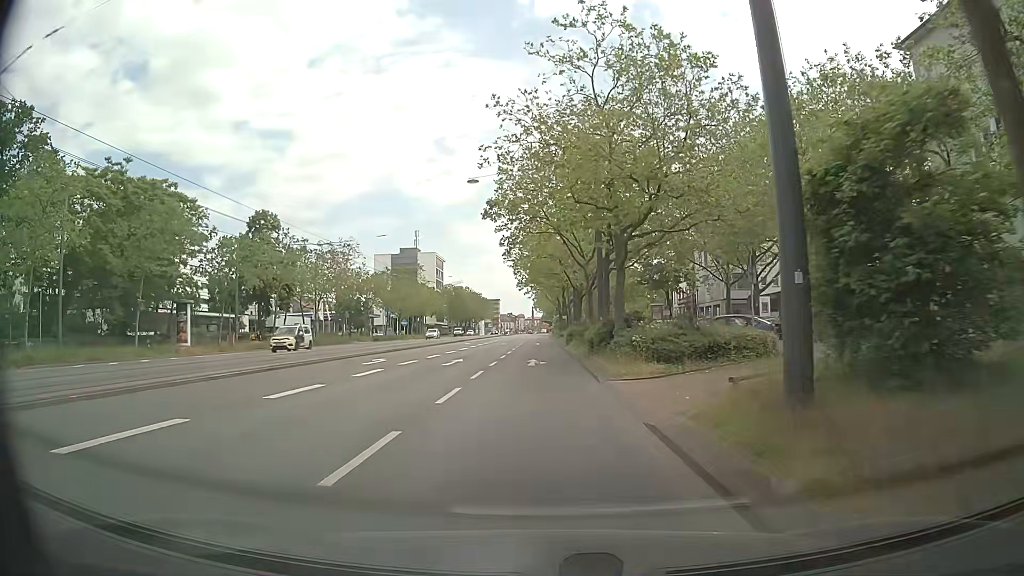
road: primary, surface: asphalt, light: Day
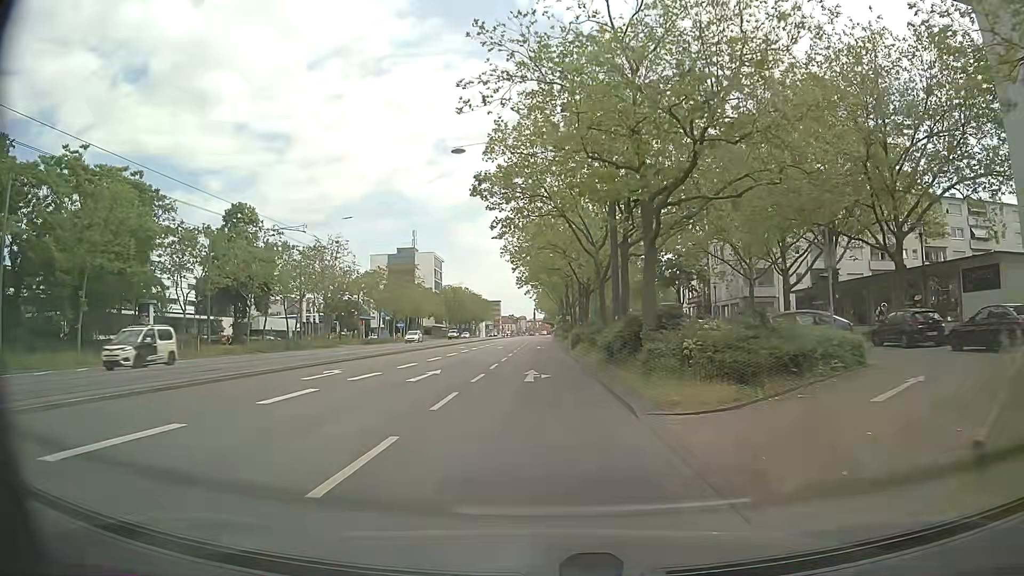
(0.0, +6.7) m; +1°
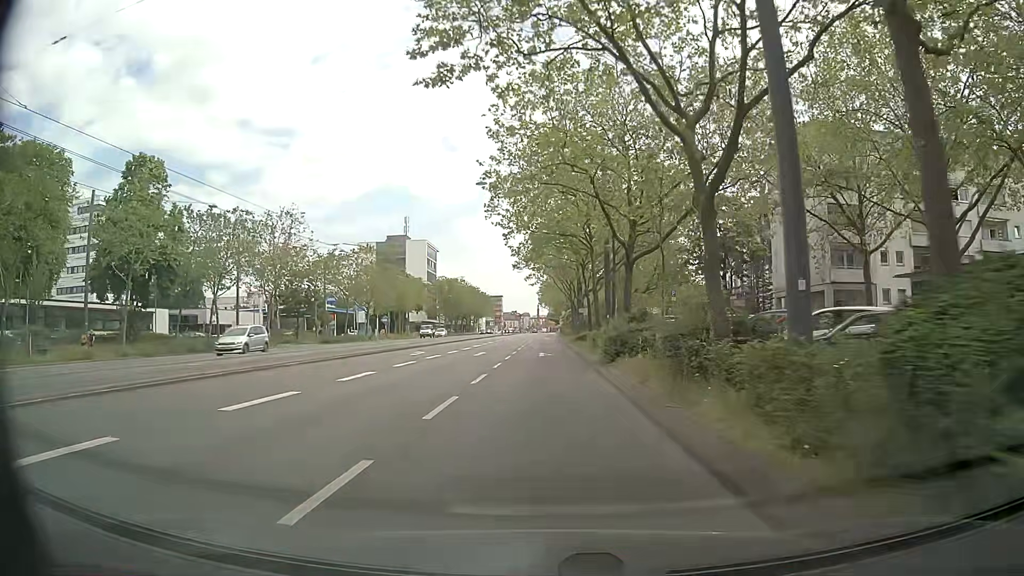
(-0.4, +20.5) m; 0°
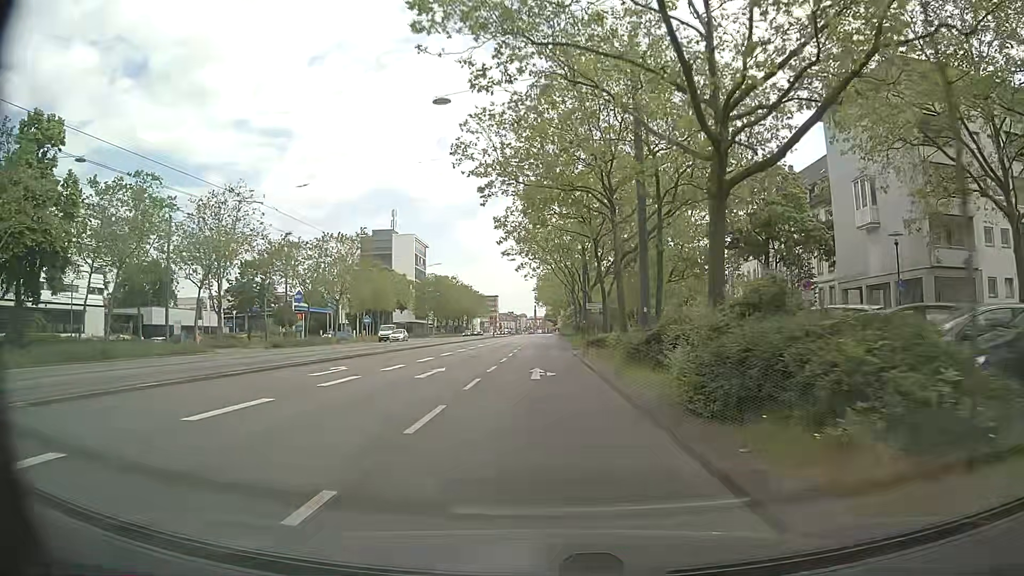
(-0.2, +13.9) m; -1°
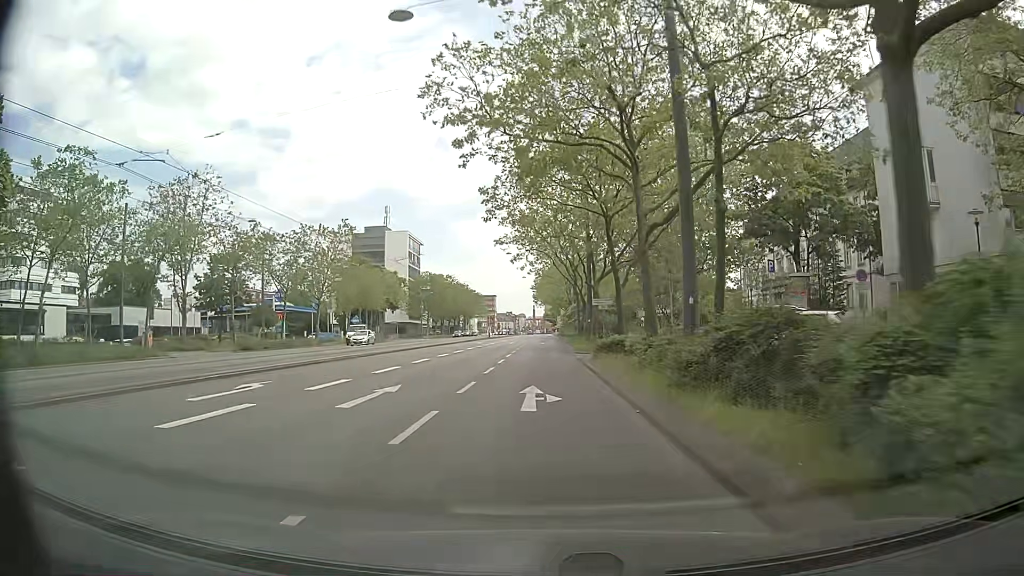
(0.0, +7.0) m; 0°
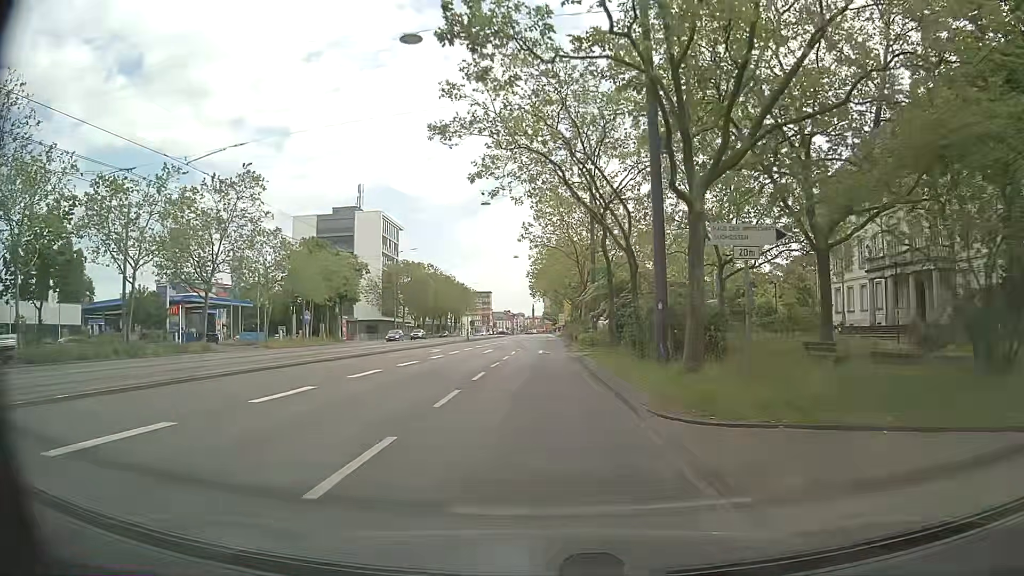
(-0.1, +27.8) m; 0°
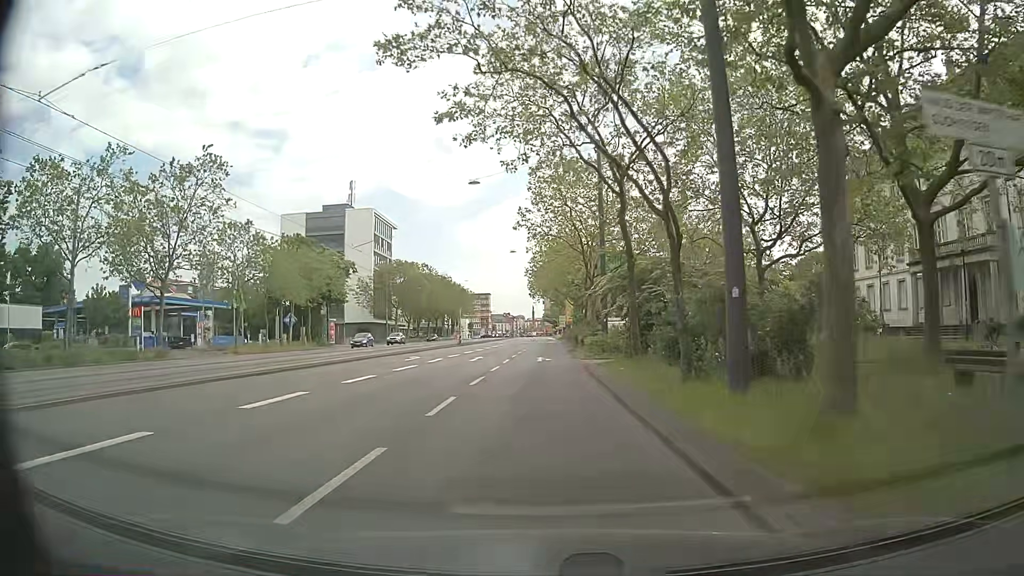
(0.0, +6.9) m; 0°
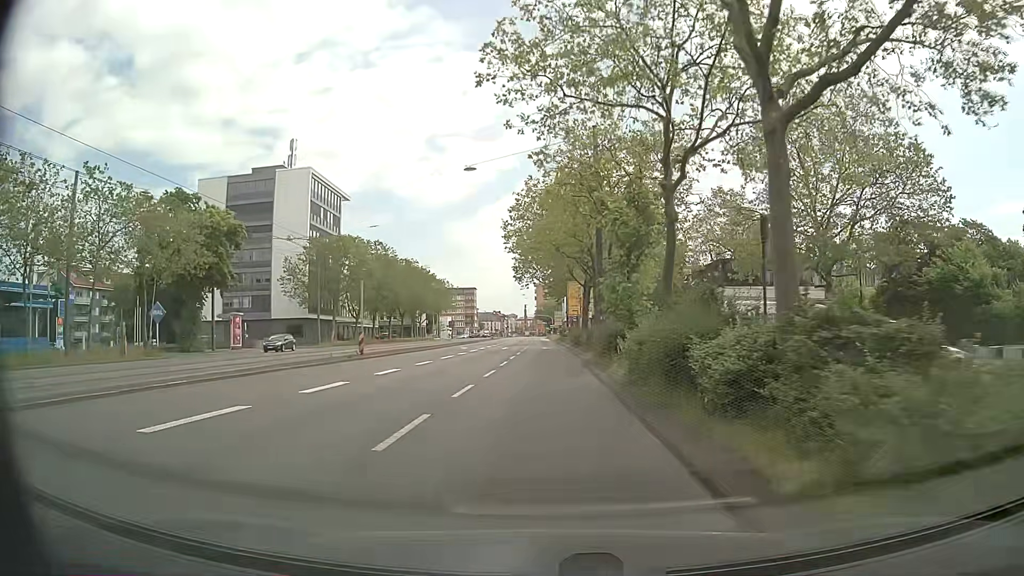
(+0.4, +34.7) m; +1°
(0, +10) (0, +20) (0, +30) (0, +40) (0, +50) (0, +60) (0, +70) (0, +80) (0, +90) (0, +100) m
